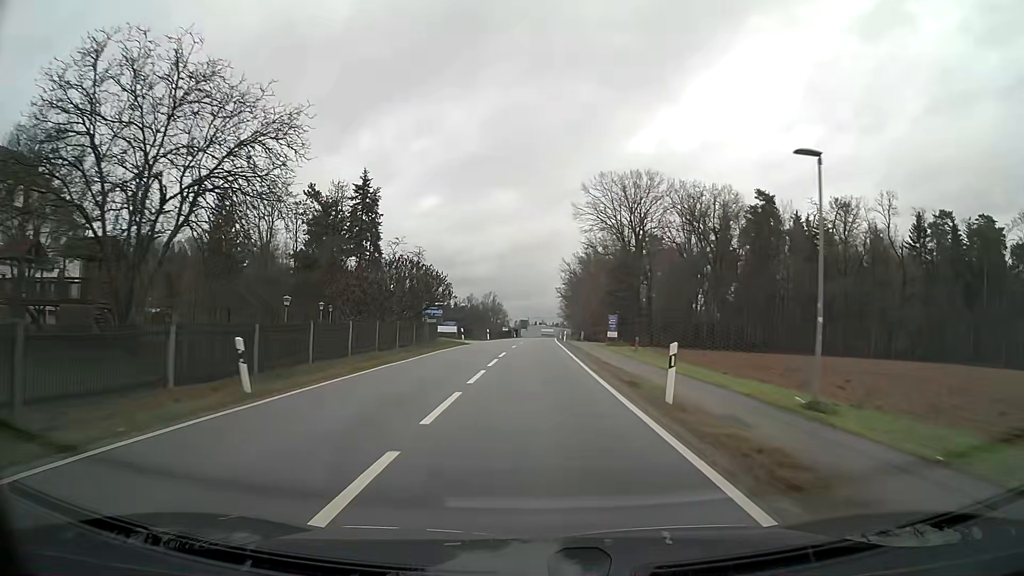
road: tertiary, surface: asphalt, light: Day
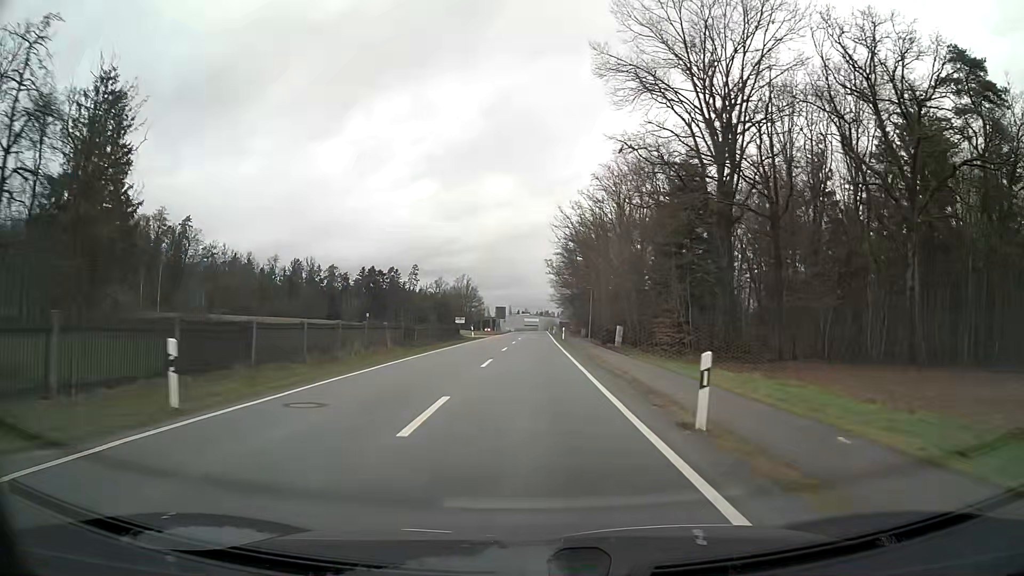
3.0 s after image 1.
(+0.6, +55.4) m; +1°
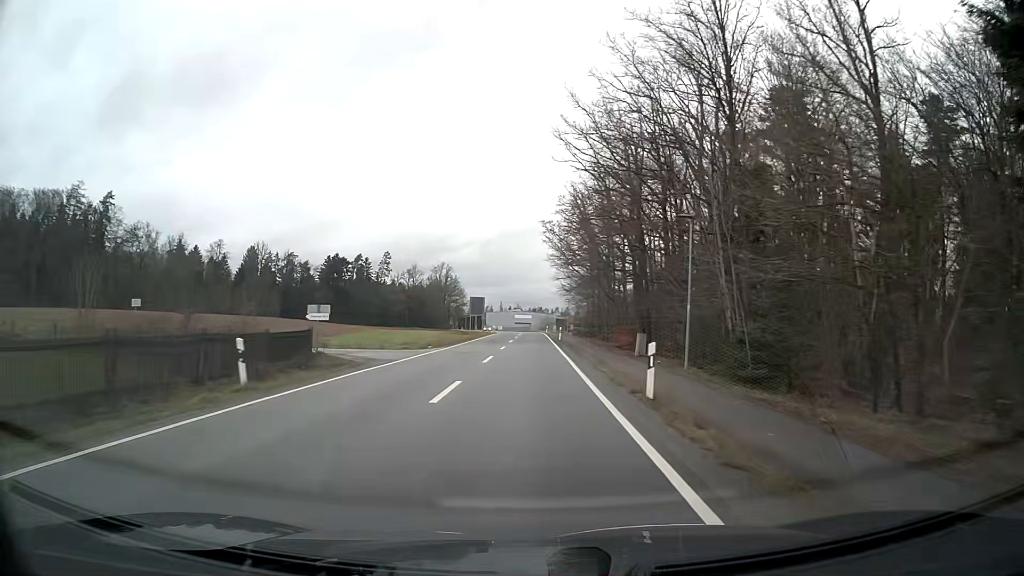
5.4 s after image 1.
(+0.2, +45.0) m; 0°
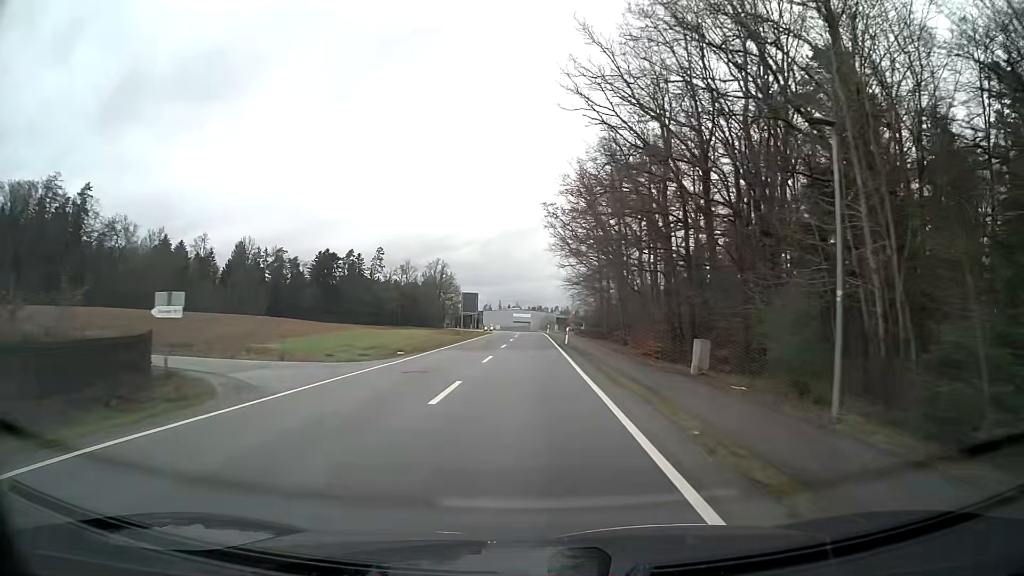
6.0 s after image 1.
(0.0, +11.4) m; 0°
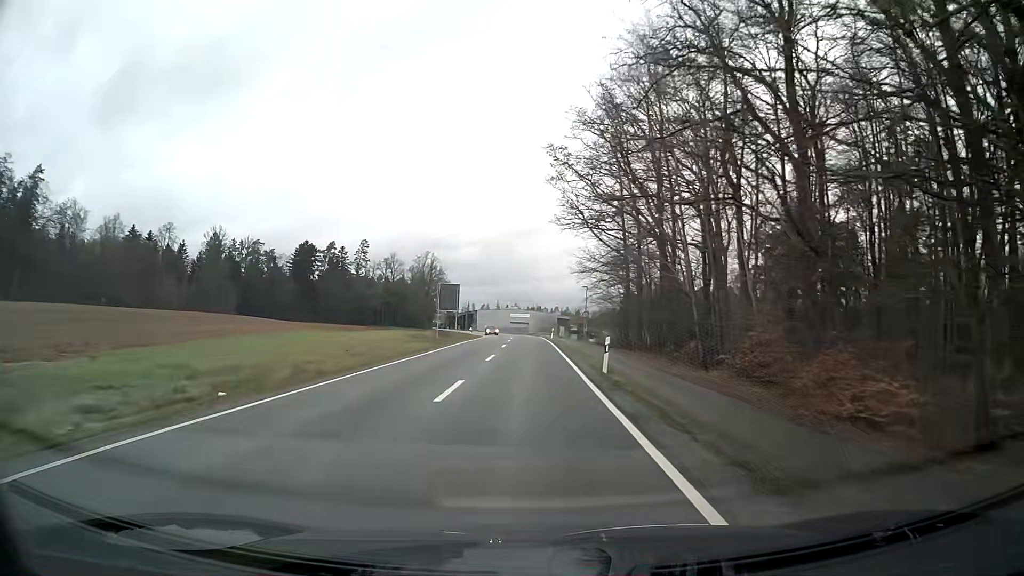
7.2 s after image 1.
(0.0, +22.8) m; 0°
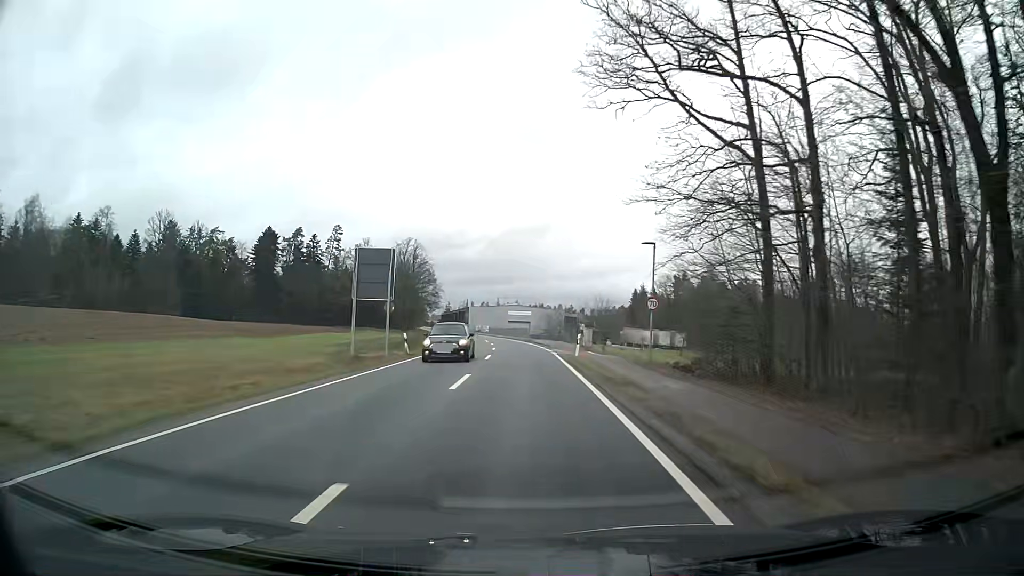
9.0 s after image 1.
(-0.1, +33.9) m; 0°
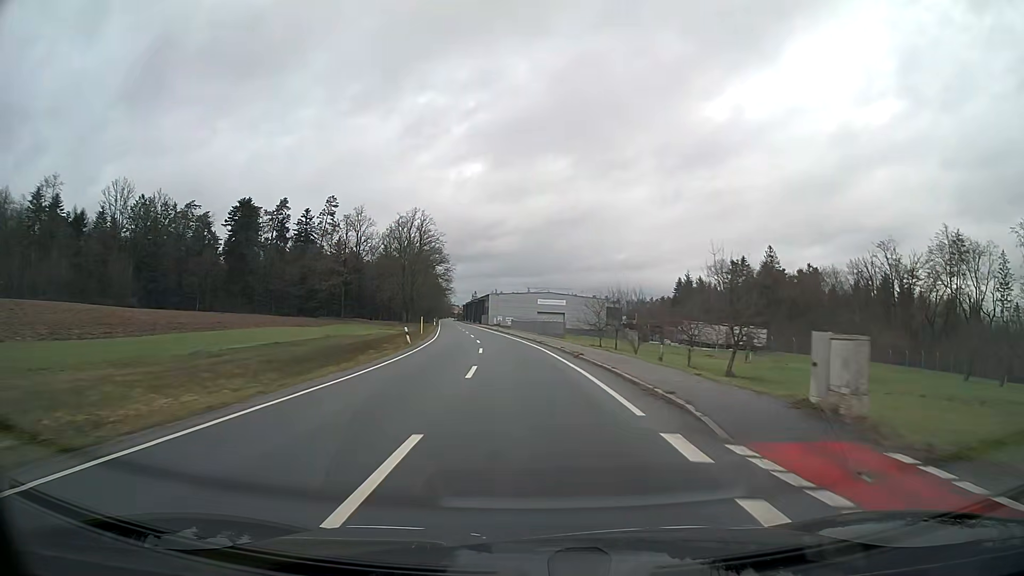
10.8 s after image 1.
(-0.7, +33.8) m; -3°
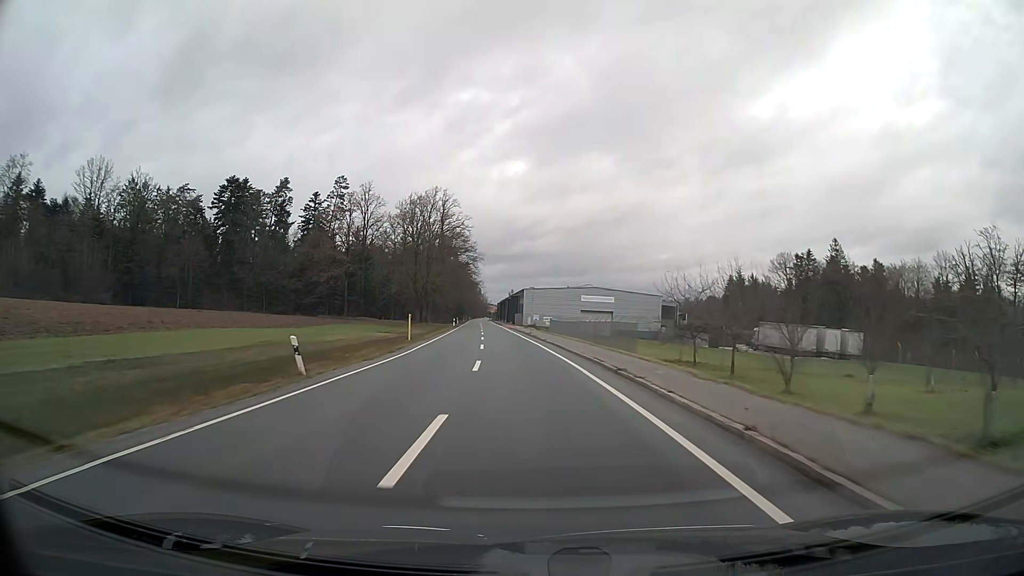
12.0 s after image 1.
(-0.6, +22.6) m; -3°
